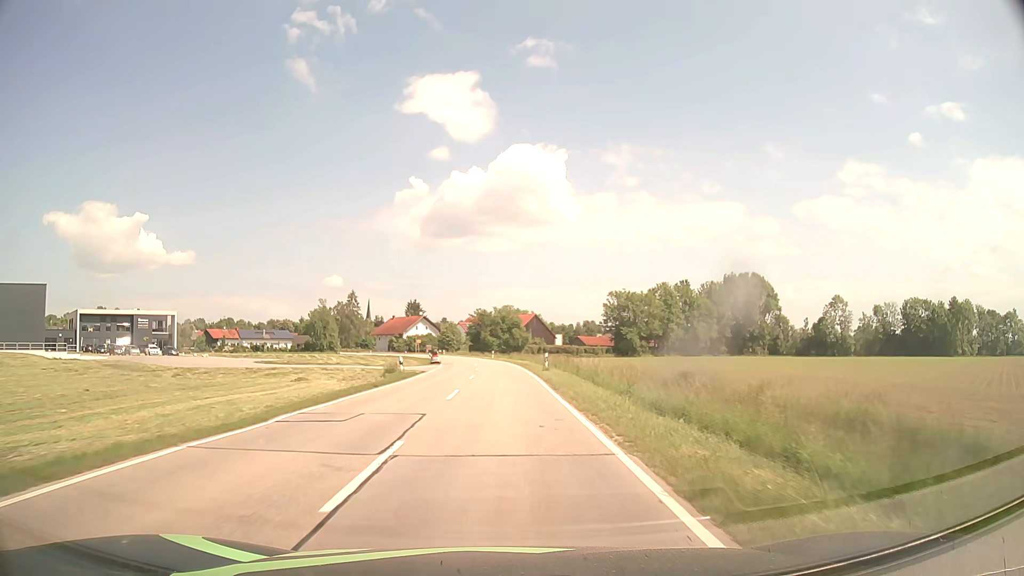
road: tertiary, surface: asphalt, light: Day
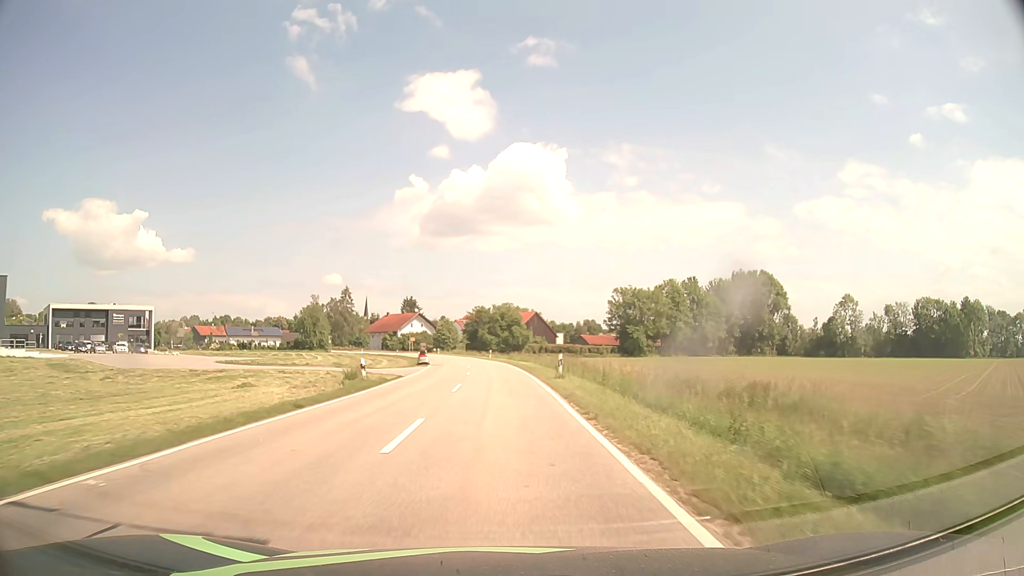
(0.0, +9.3) m; 0°
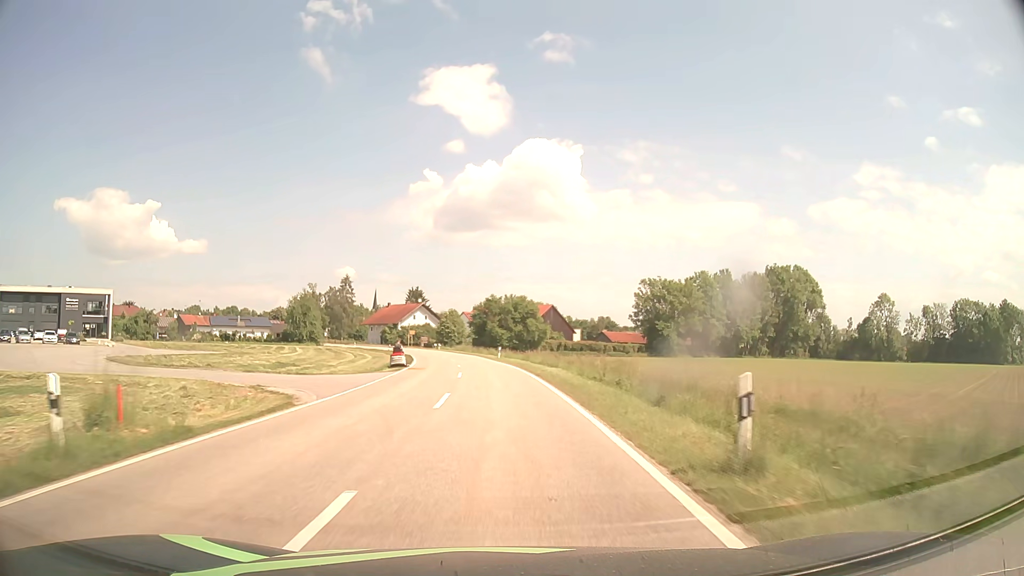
(-0.1, +18.9) m; -1°
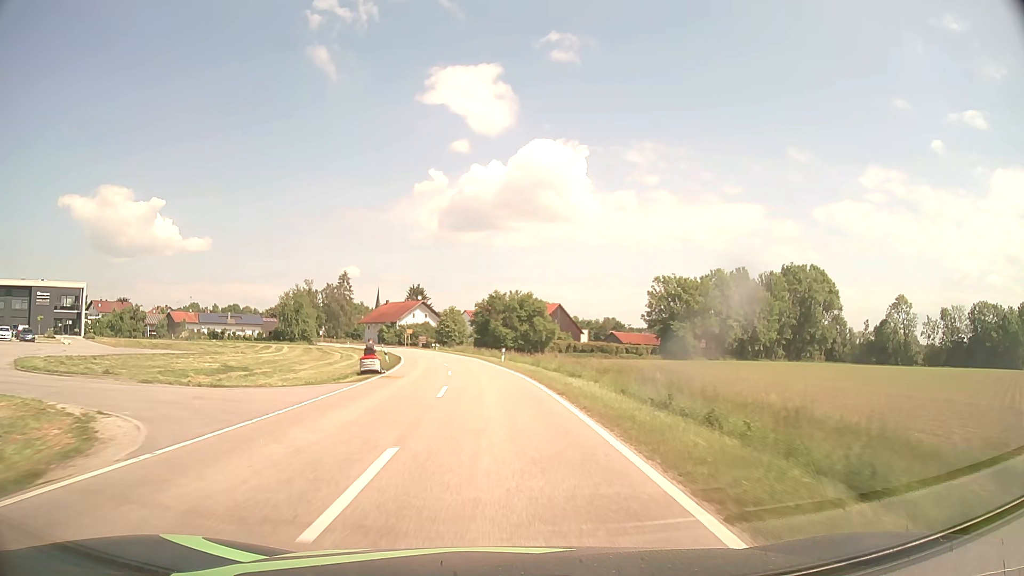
(0.0, +9.2) m; 0°
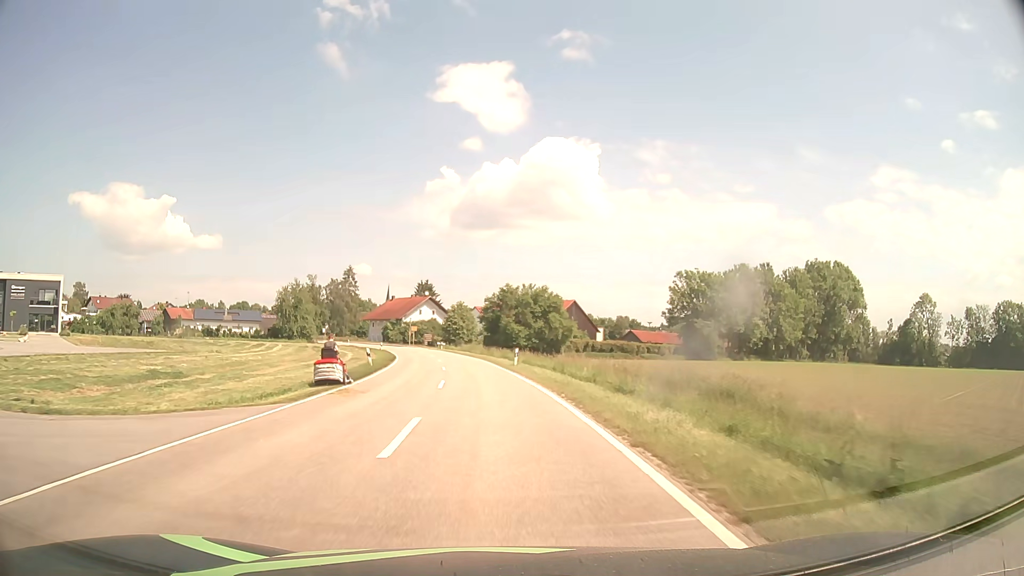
(-0.1, +8.9) m; -1°
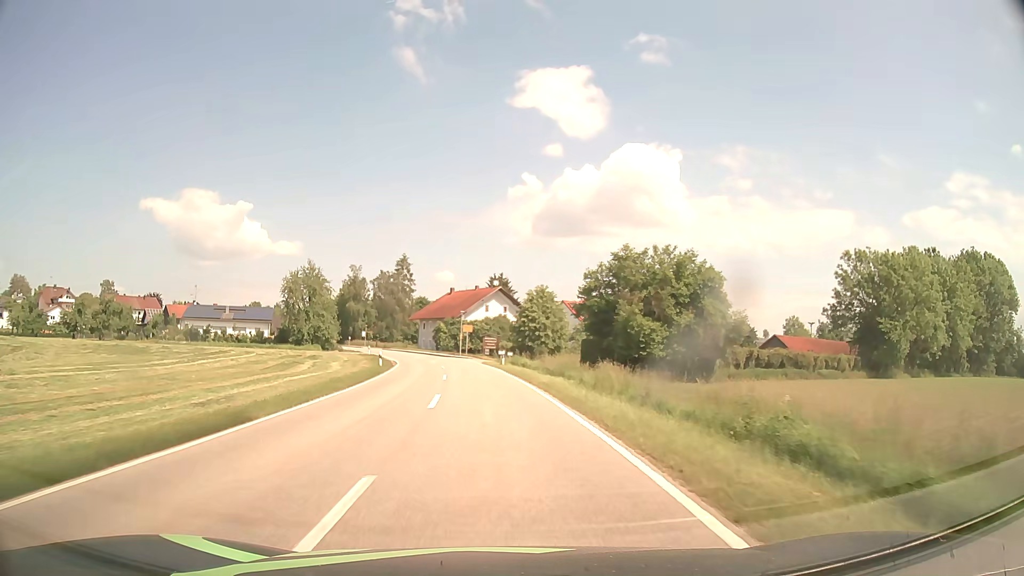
(-2.3, +41.0) m; -7°
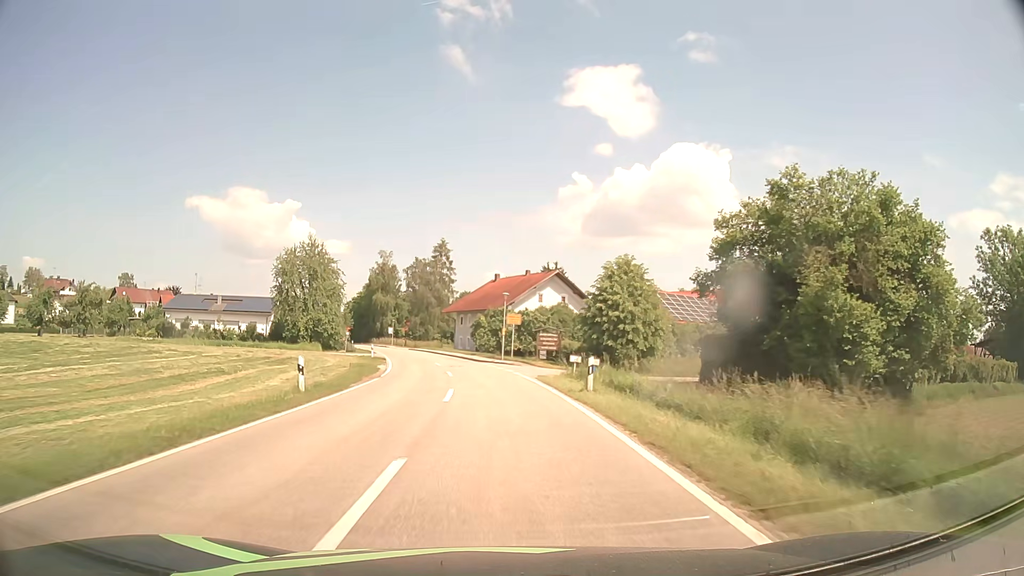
(-0.9, +23.4) m; -4°
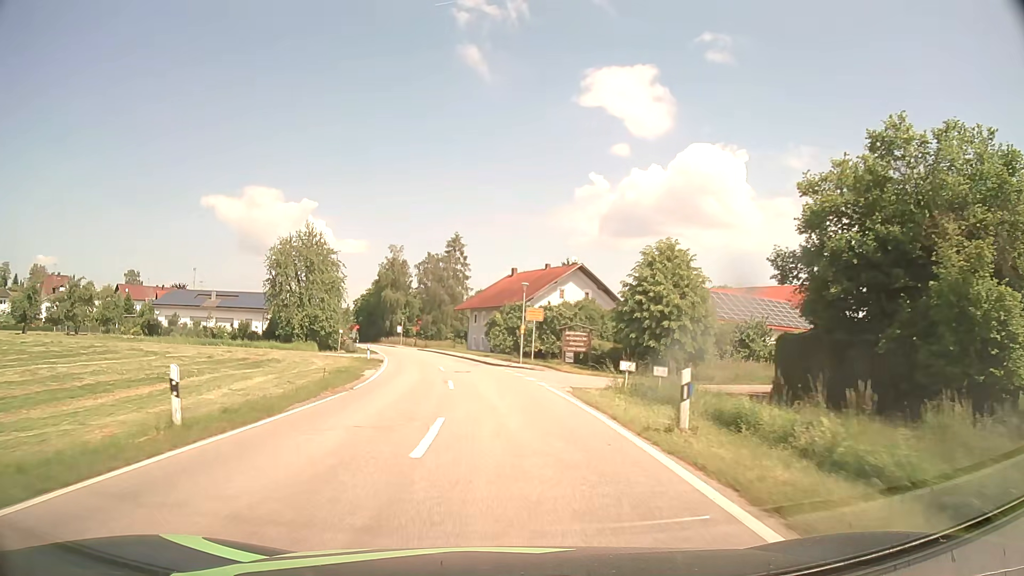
(-0.1, +7.7) m; -1°
(0, +10) (-1, +20) (-2, +30) (-3, +40) (-4, +50) (-6, +60) (-9, +69) (-11, +79) (-14, +89) (-17, +98) m
